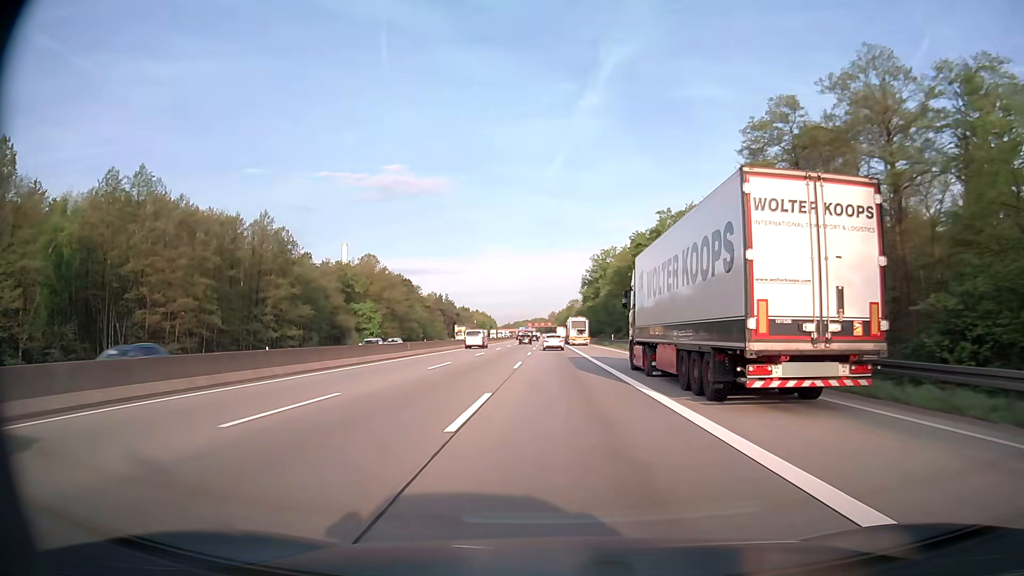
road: motorway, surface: asphalt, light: Day
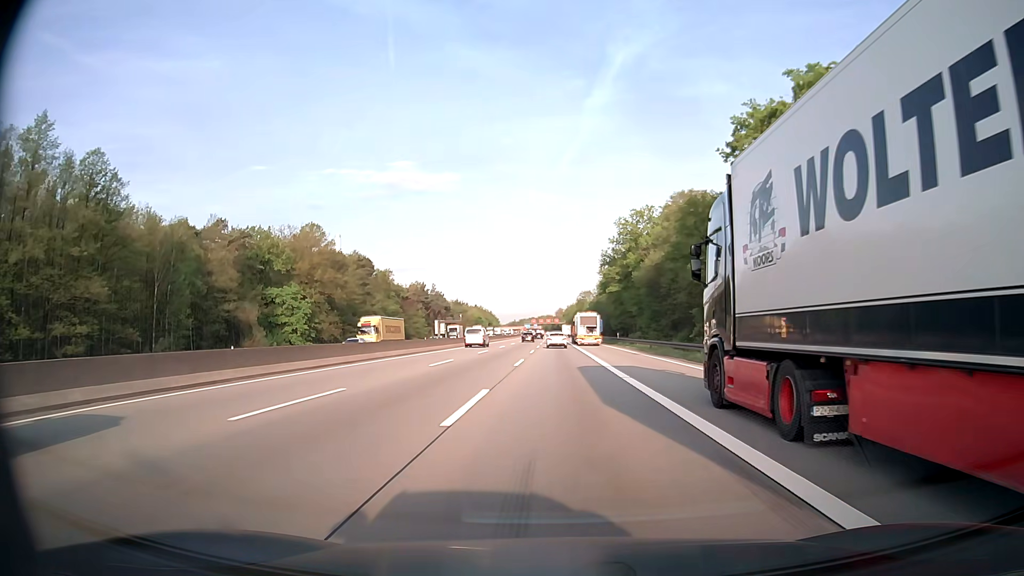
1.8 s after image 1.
(-0.4, +53.5) m; -1°
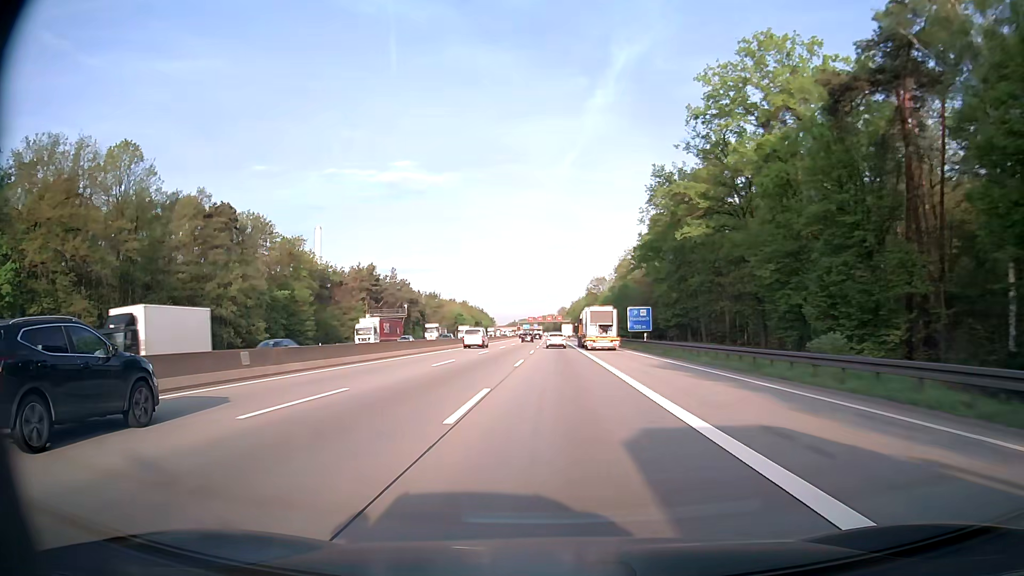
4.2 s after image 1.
(-0.1, +71.4) m; 0°
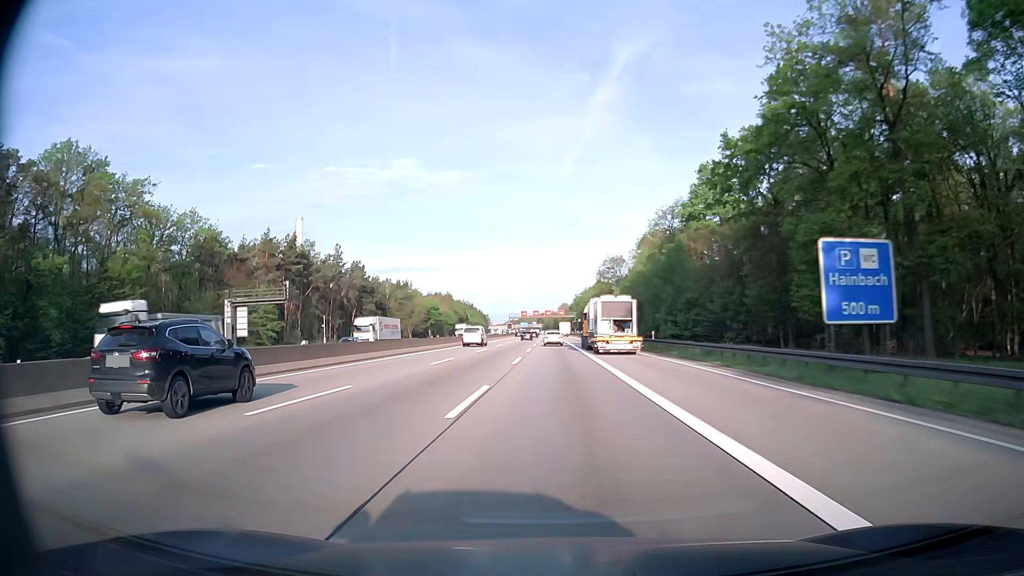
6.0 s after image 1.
(-0.2, +53.5) m; 0°
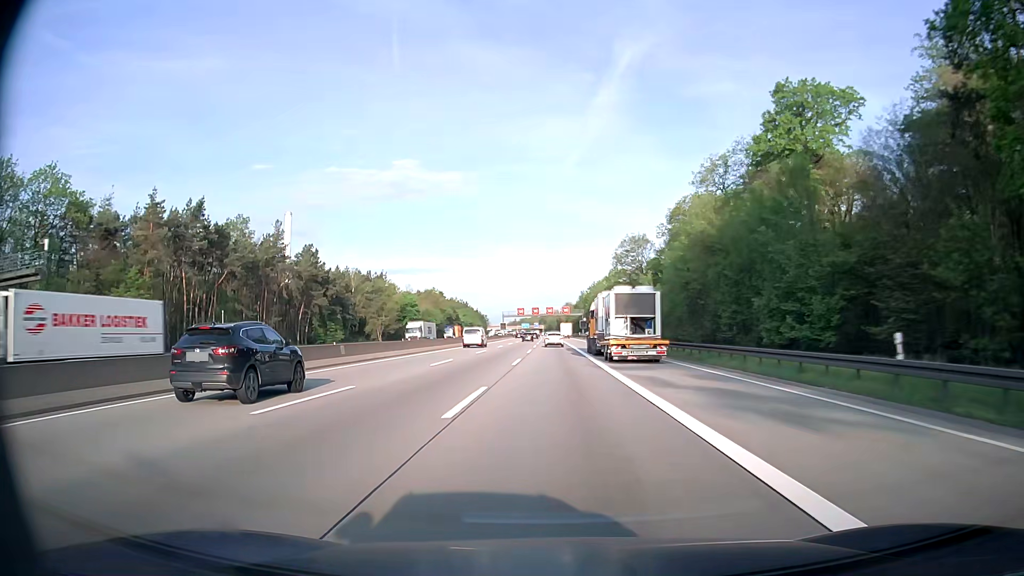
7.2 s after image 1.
(-0.1, +35.7) m; 0°
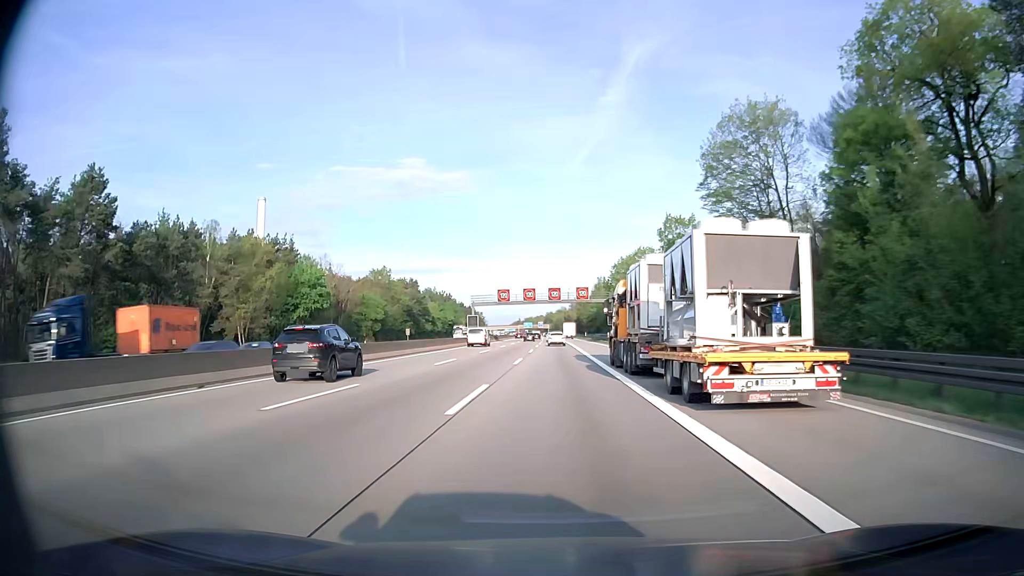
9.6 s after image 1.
(-0.2, +71.4) m; 0°
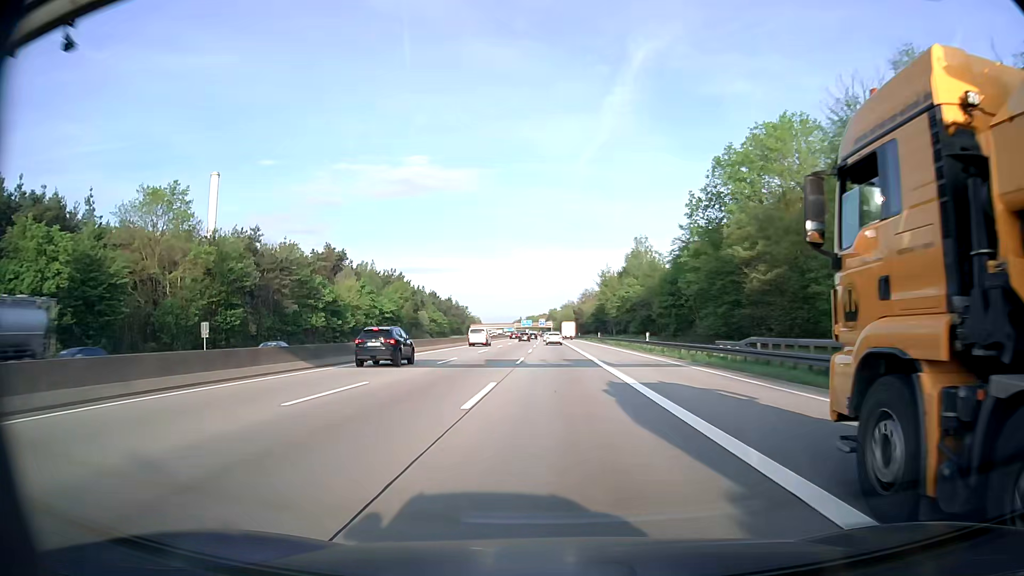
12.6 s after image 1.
(-0.5, +89.2) m; -1°
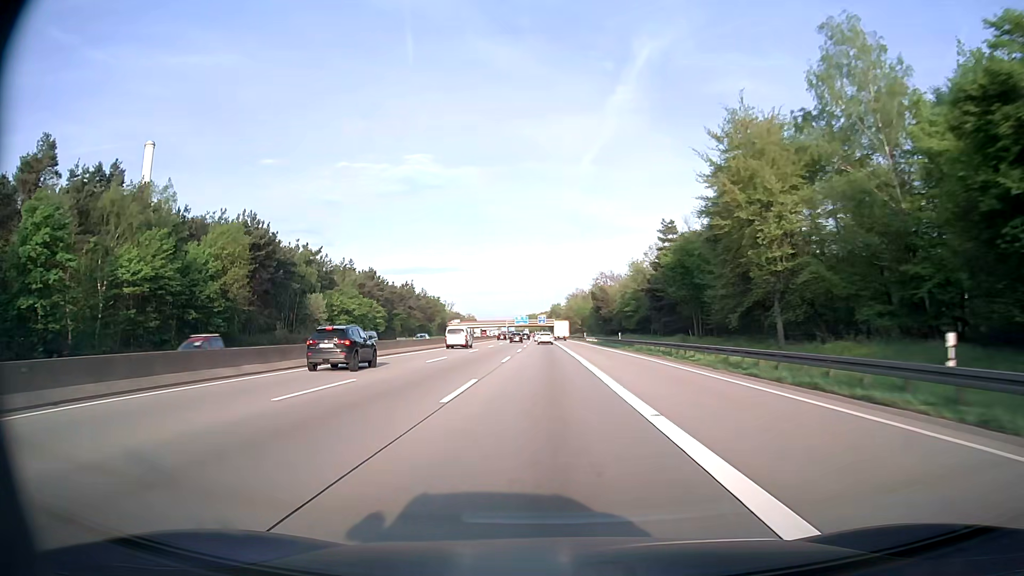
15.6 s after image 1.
(0.0, +89.0) m; 0°
(0, +10) (0, +20) (0, +30) (0, +40) (0, +50) (0, +60) (0, +70) (0, +80) (0, +90) (0, +100) m
